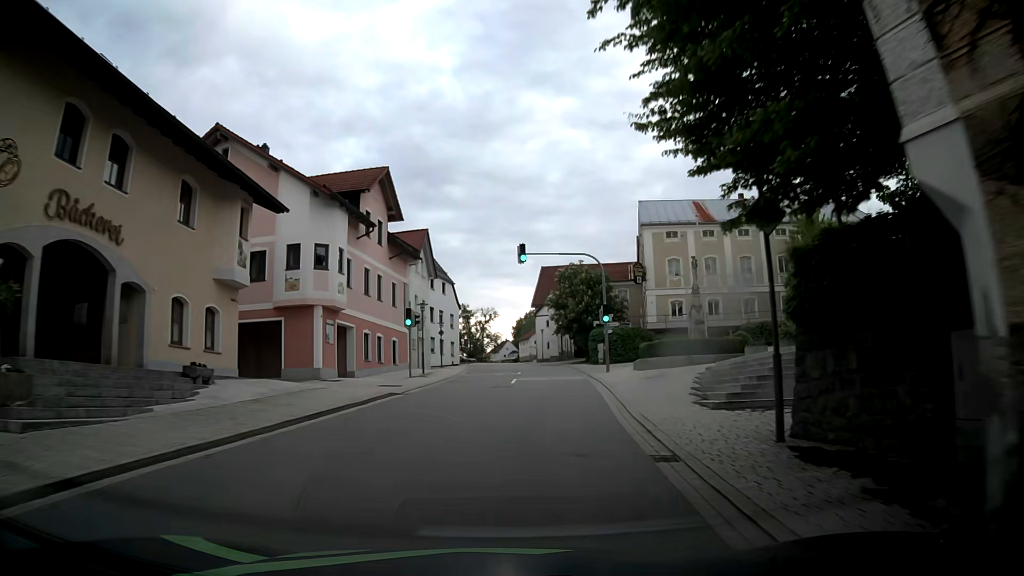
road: tertiary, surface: asphalt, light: Day
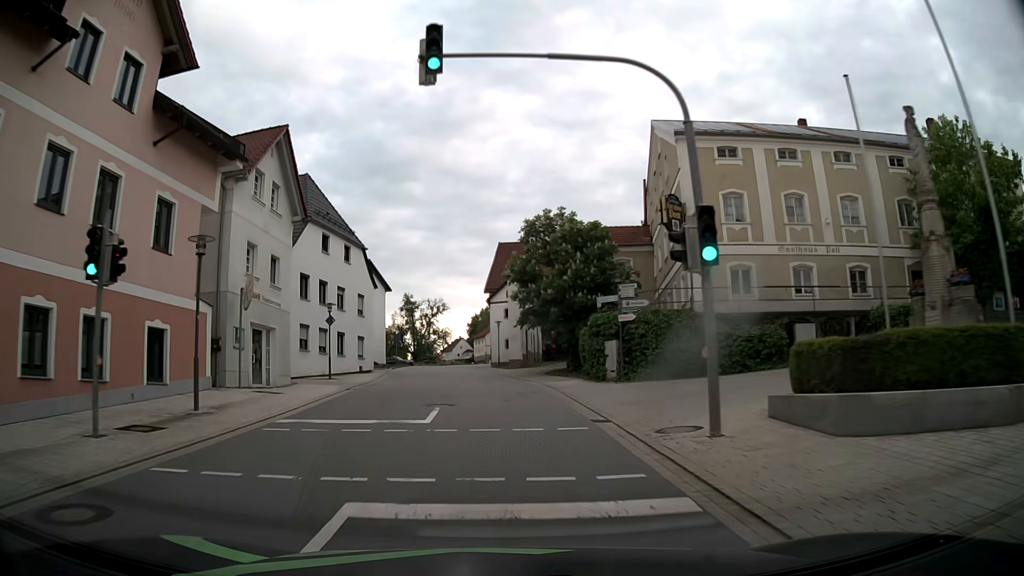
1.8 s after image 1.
(+1.5, +22.6) m; +5°
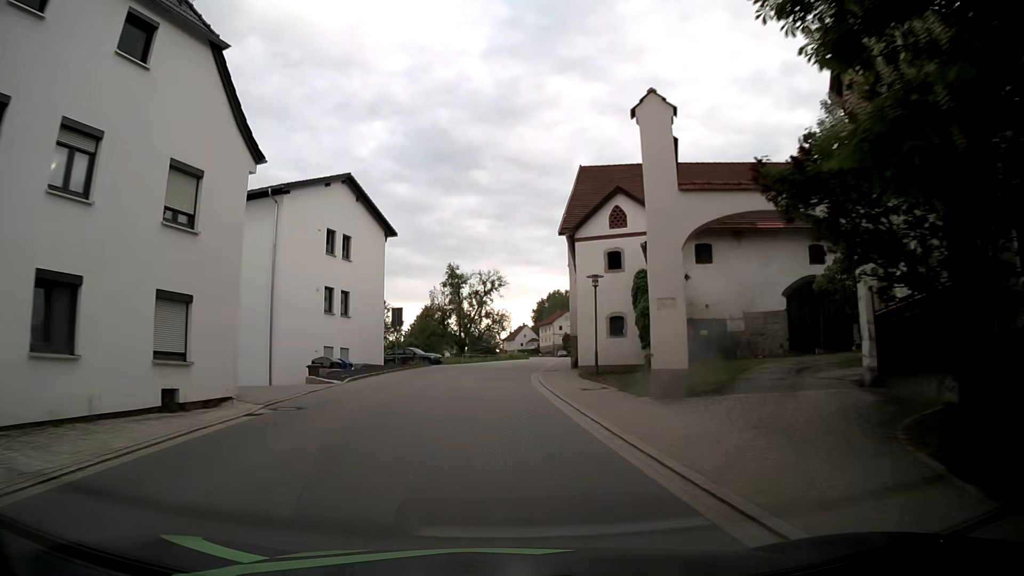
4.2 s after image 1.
(-1.4, +30.5) m; -6°
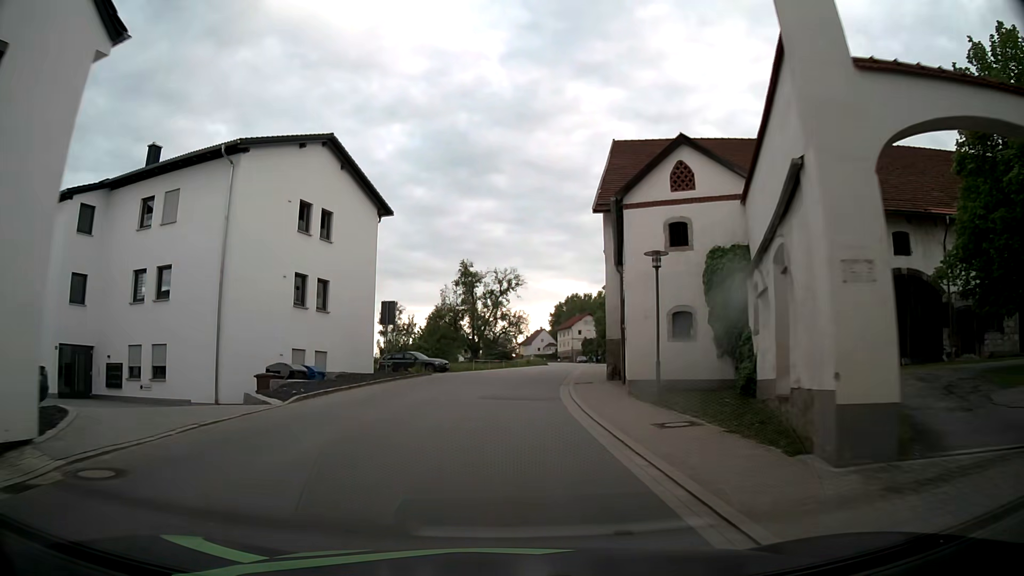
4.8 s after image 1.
(-0.1, +7.7) m; -2°
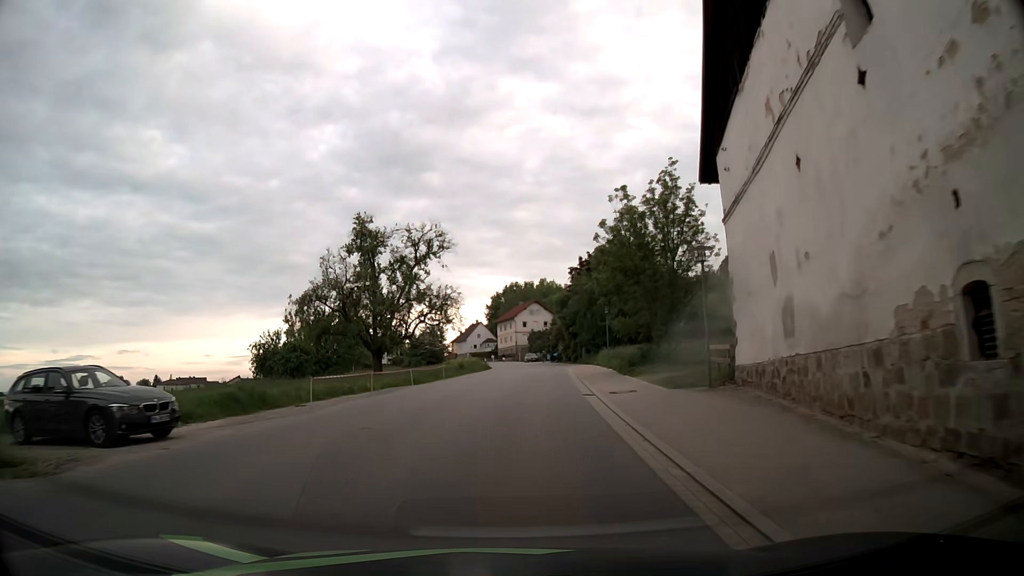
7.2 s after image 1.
(+1.0, +30.7) m; +6°
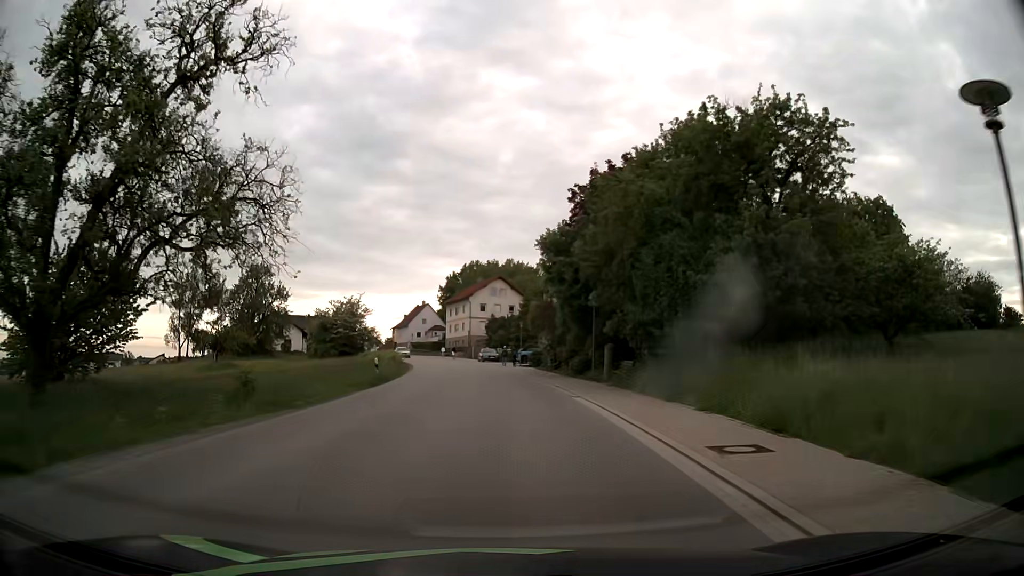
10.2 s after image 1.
(+1.6, +38.3) m; +3°
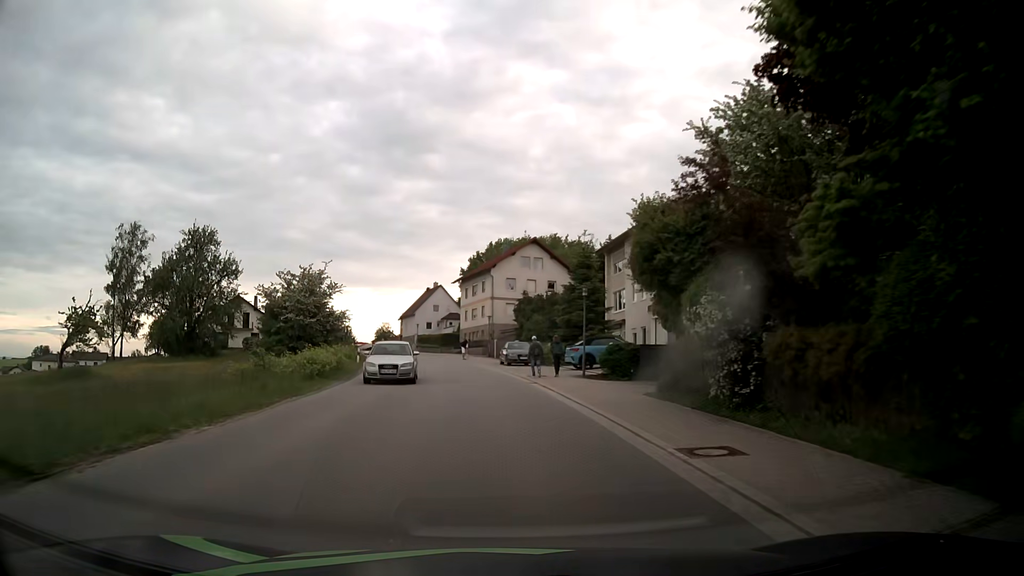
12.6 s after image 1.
(-0.5, +30.7) m; -3°
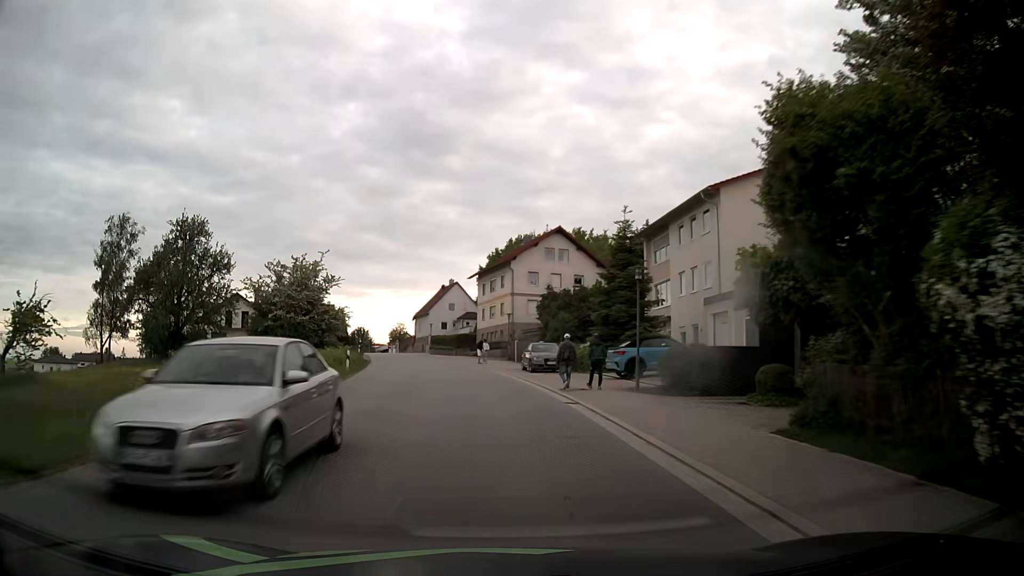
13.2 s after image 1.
(0.0, +7.7) m; -1°
(0, +10) (-1, +20) (-2, +30) (-4, +40) (-5, +50) (-7, +59) (-9, +69) (-12, +79) (-14, +89) (-16, +98) m
